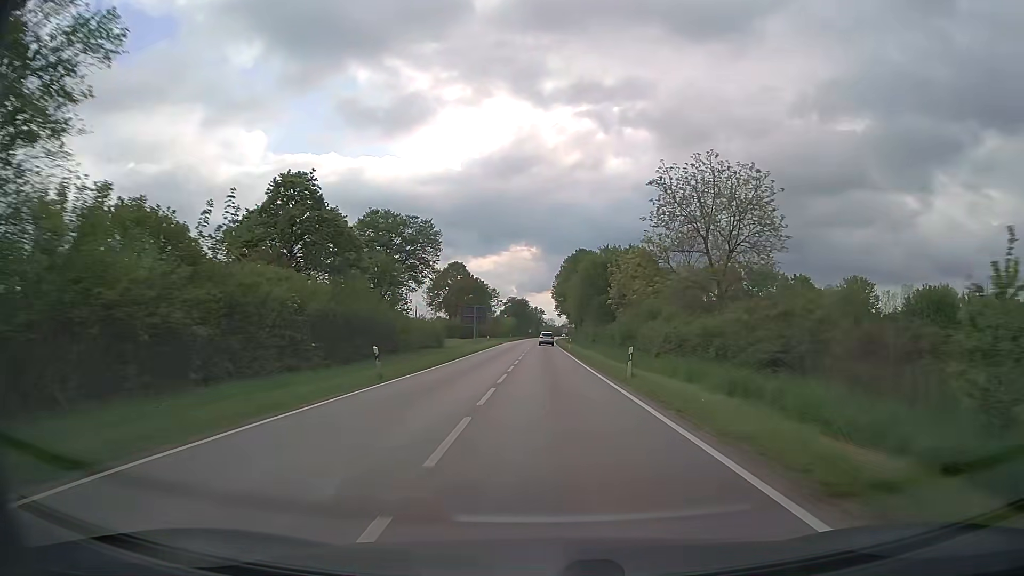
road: secondary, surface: asphalt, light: Day
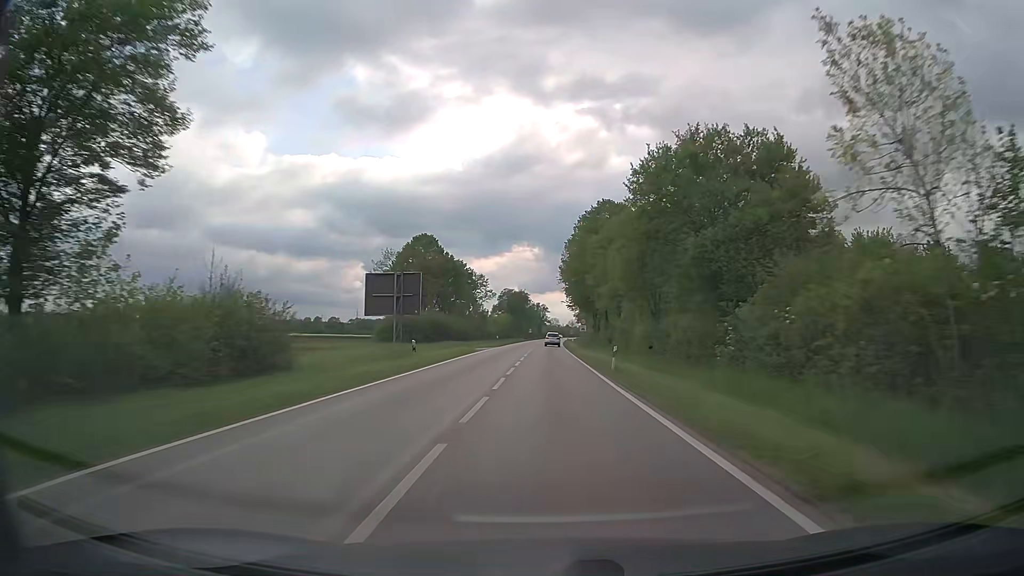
(0.0, +38.9) m; 0°
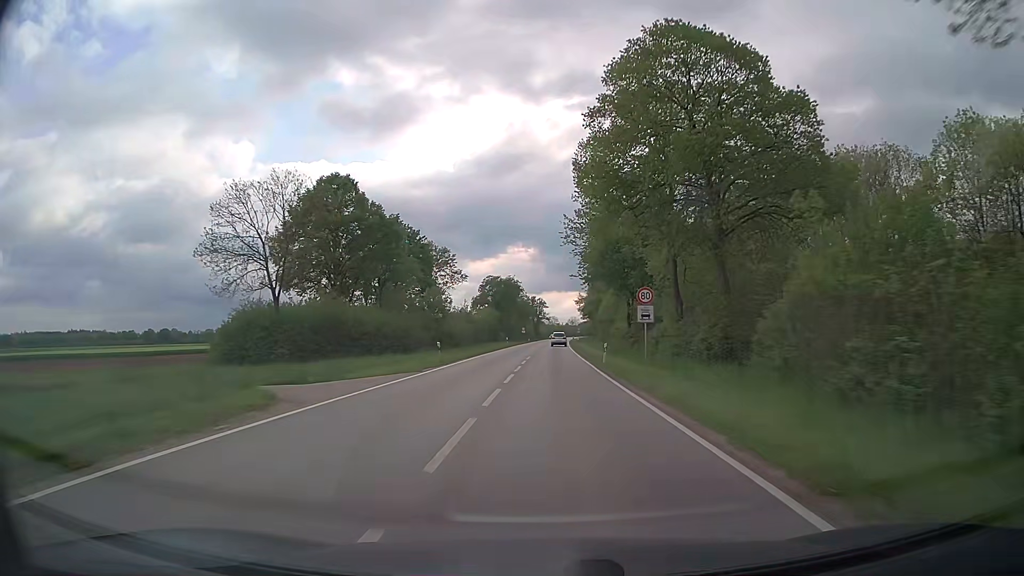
(0.0, +39.7) m; 0°
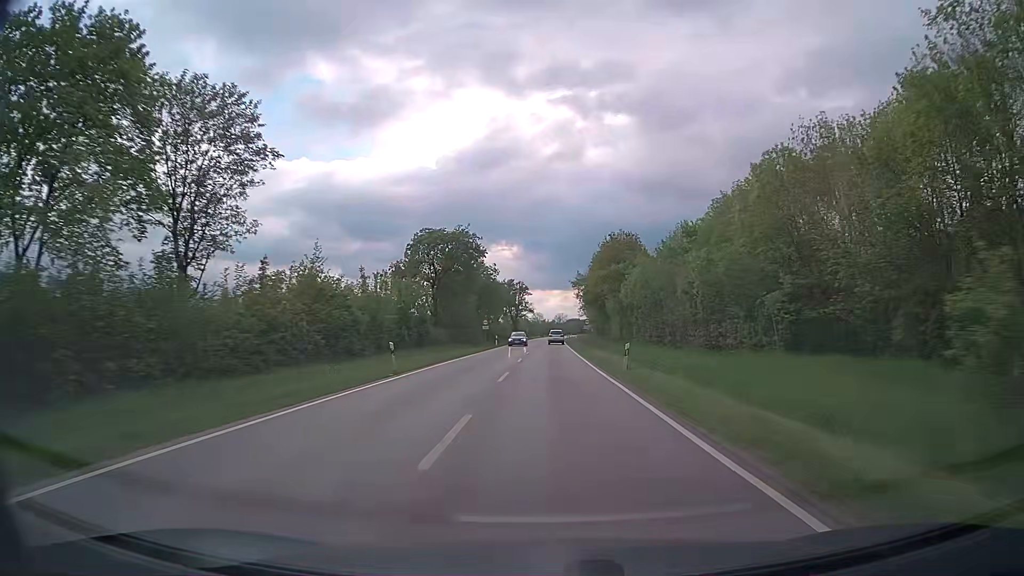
(+0.4, +53.9) m; +1°
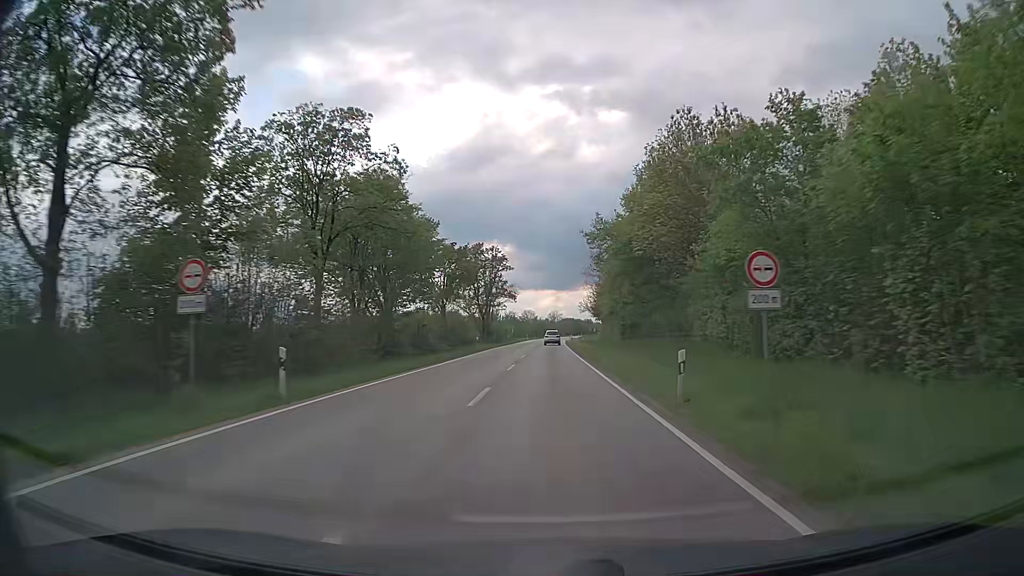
(+0.2, +53.5) m; +1°
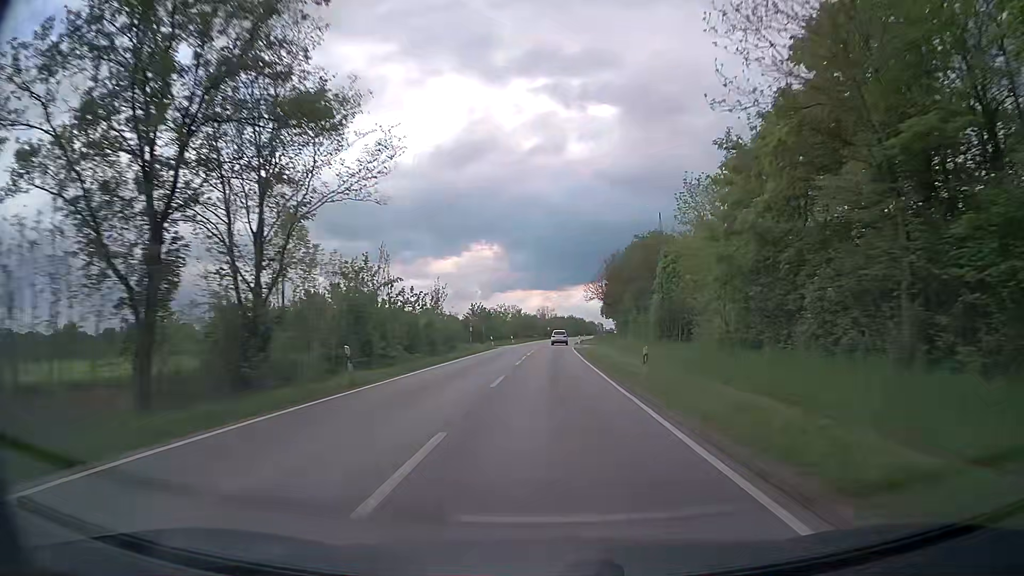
(+0.4, +66.9) m; +1°
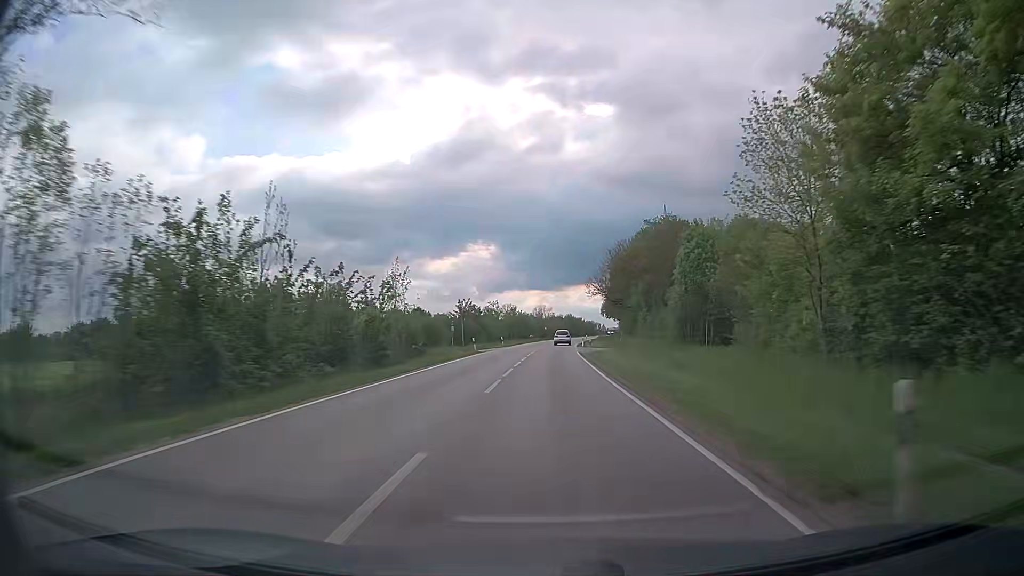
(+0.1, +13.4) m; 0°
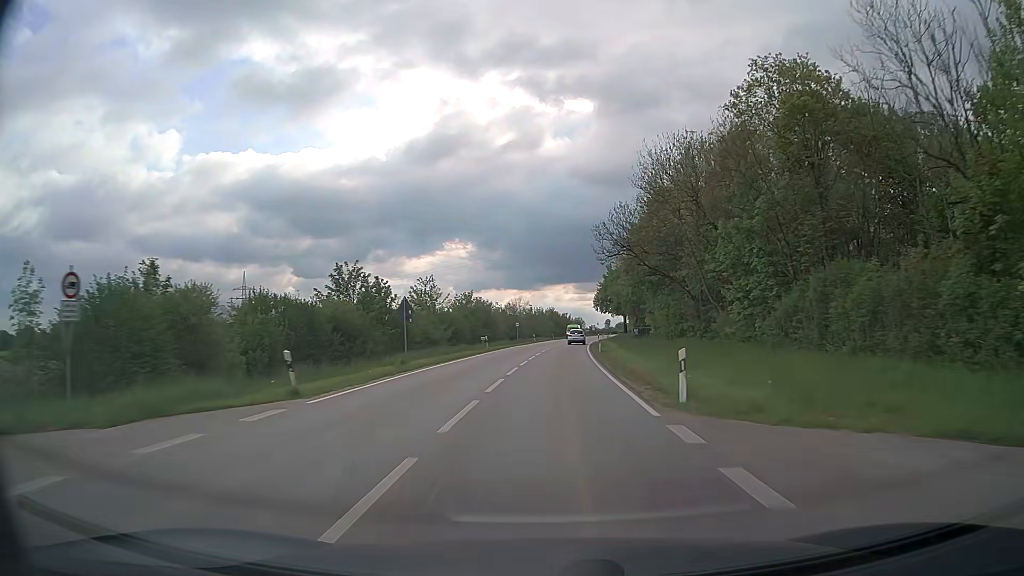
(+0.7, +53.5) m; +2°
(0, +10) (0, +20) (+1, +30) (+1, +40) (+2, +50) (+2, +60) (+3, +70) (+4, +80) (+5, +90) (+6, +100) m
